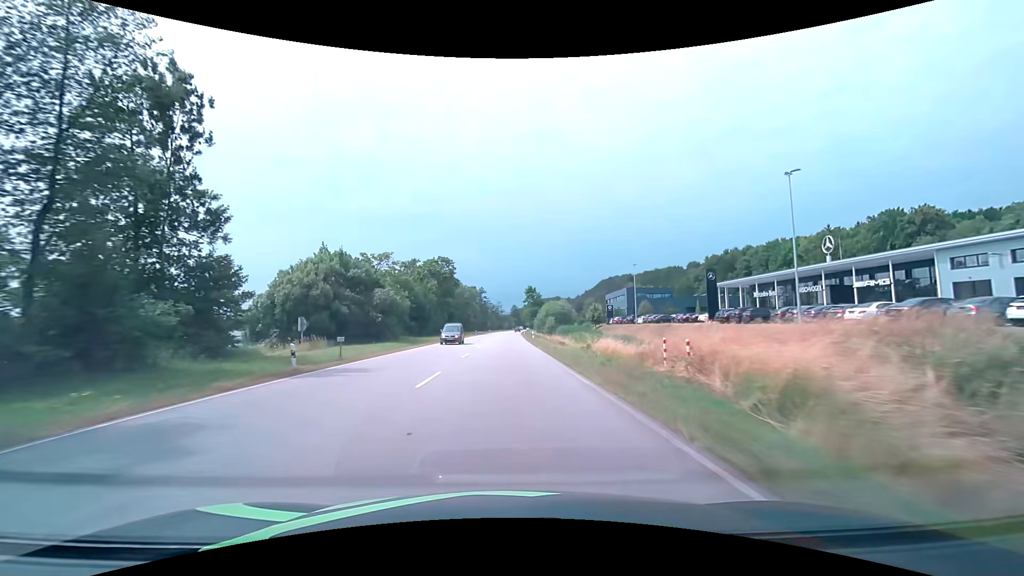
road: primary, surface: asphalt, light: Day
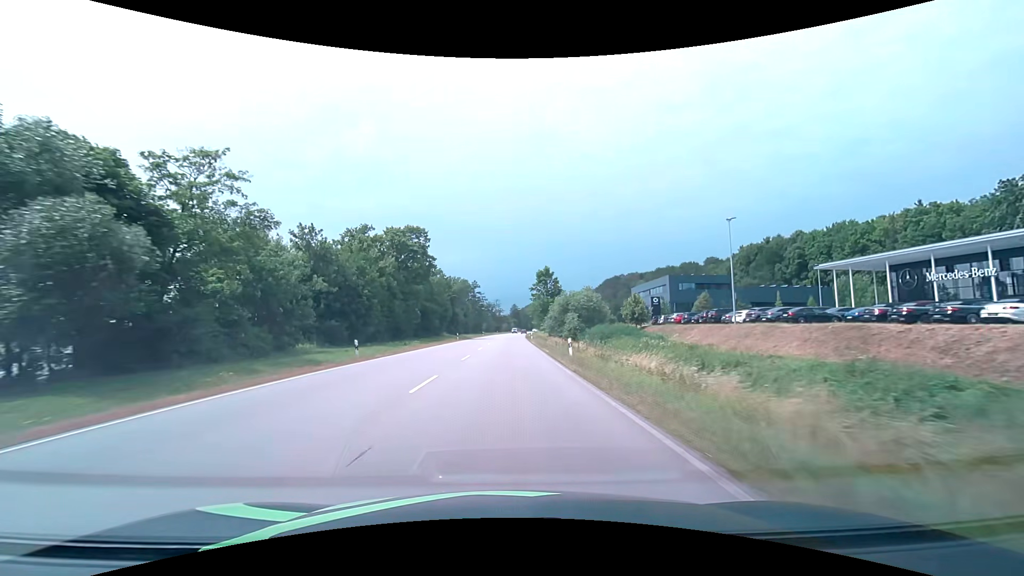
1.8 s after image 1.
(+0.1, +36.5) m; 0°
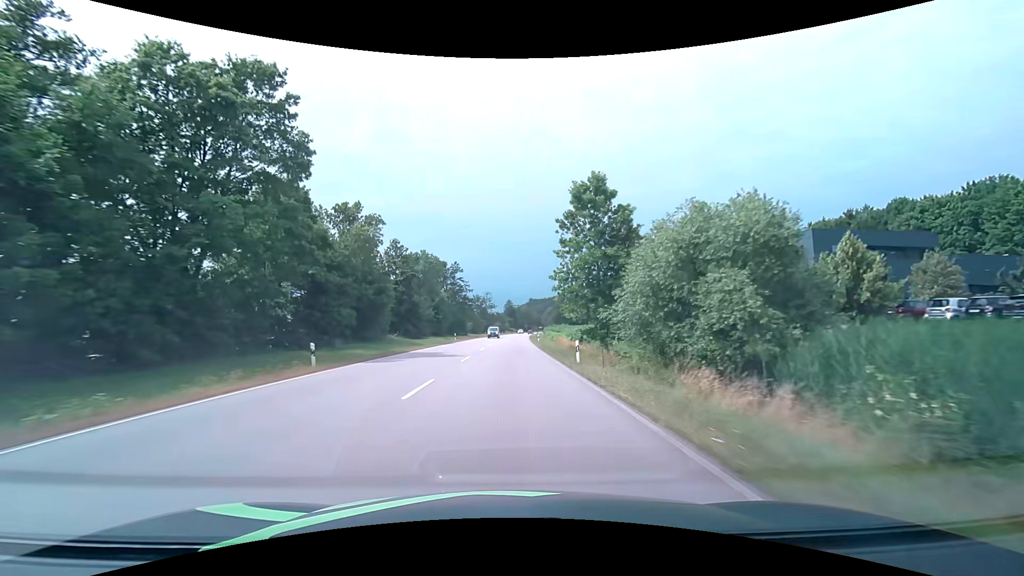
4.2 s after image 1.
(+0.2, +49.0) m; +1°
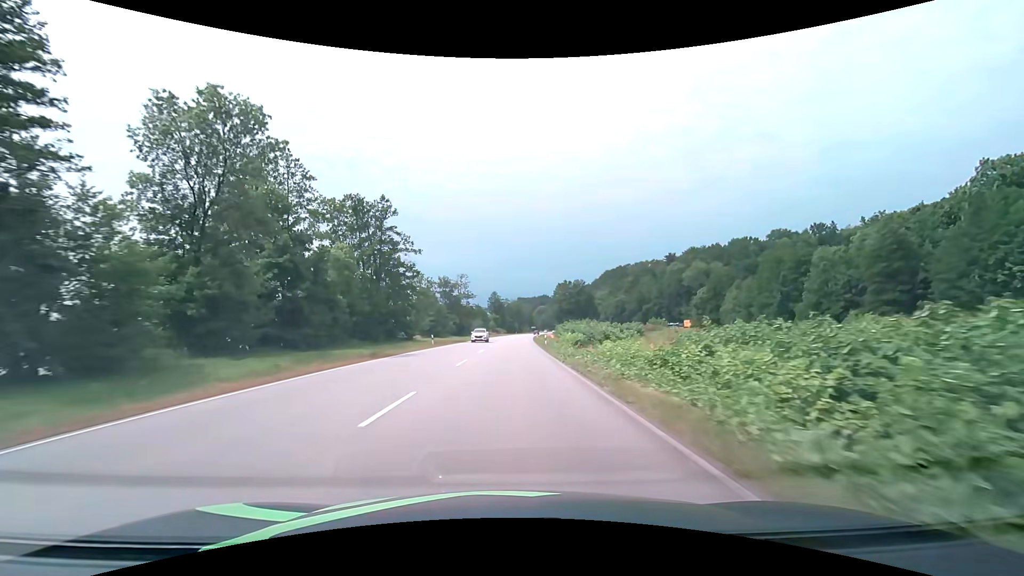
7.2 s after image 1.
(+0.9, +62.3) m; +2°
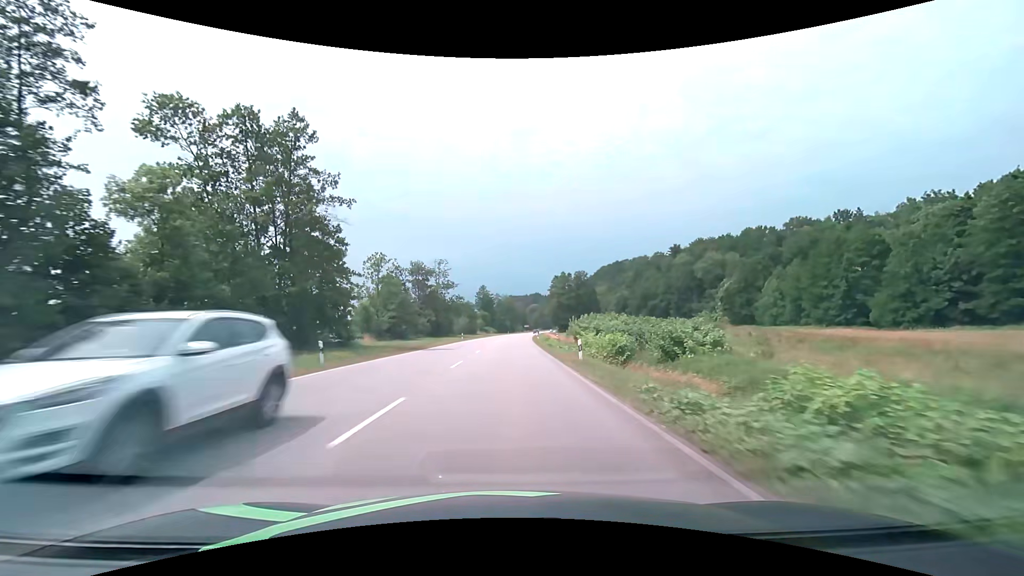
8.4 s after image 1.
(+0.2, +25.0) m; +1°
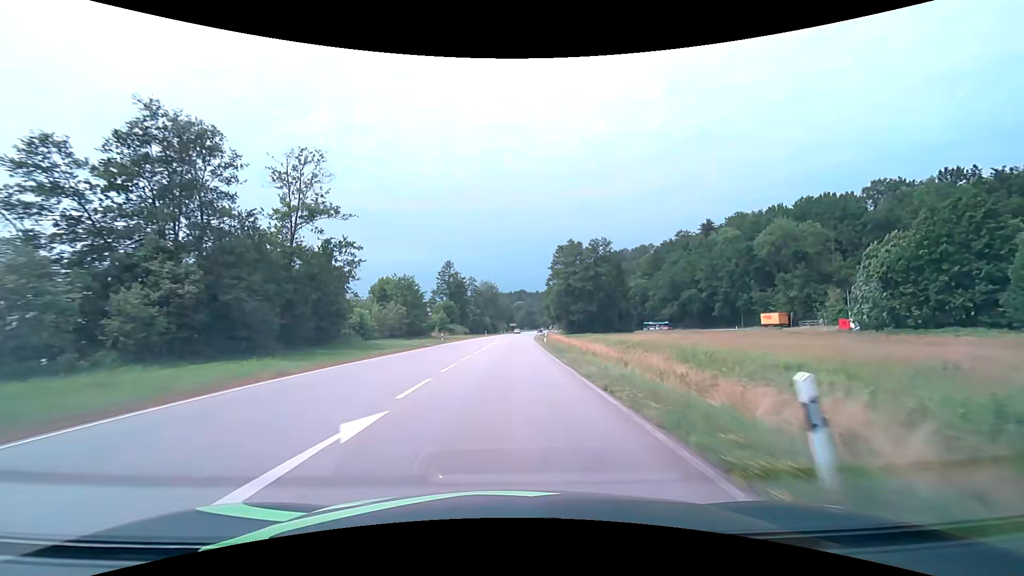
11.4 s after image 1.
(+1.1, +62.4) m; +2°
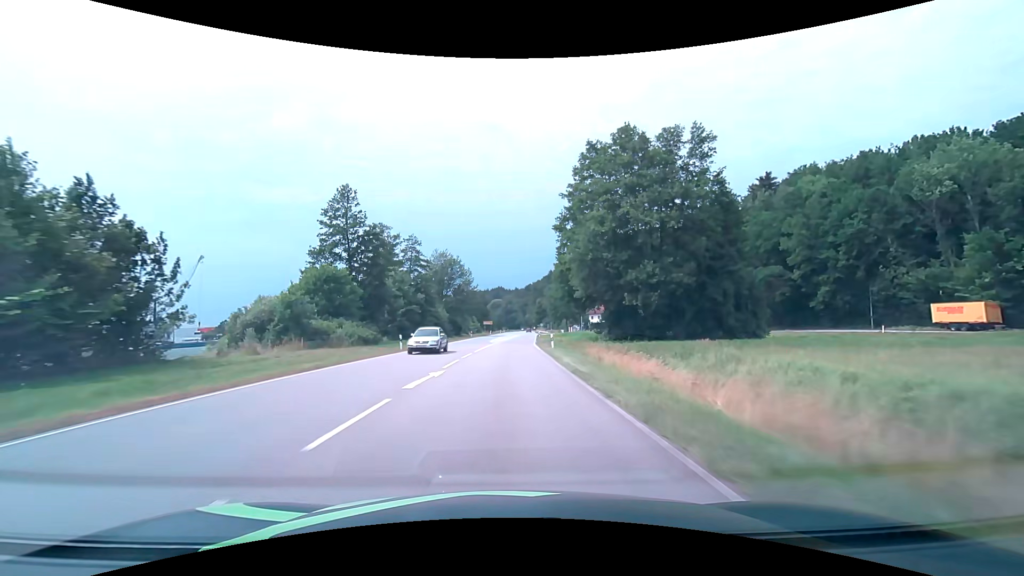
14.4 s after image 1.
(+1.5, +62.2) m; +3°
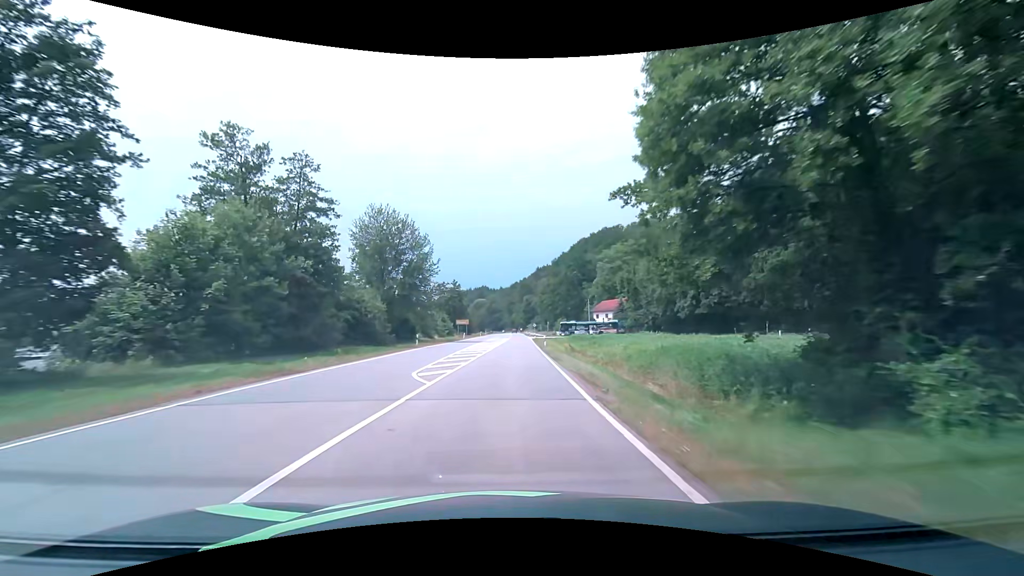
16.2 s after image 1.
(+0.6, +37.3) m; +2°
(0, +10) (0, +20) (0, +30) (+1, +40) (+1, +50) (+1, +60) (+2, +70) (+2, +80) (+2, +90) (+3, +100) m
